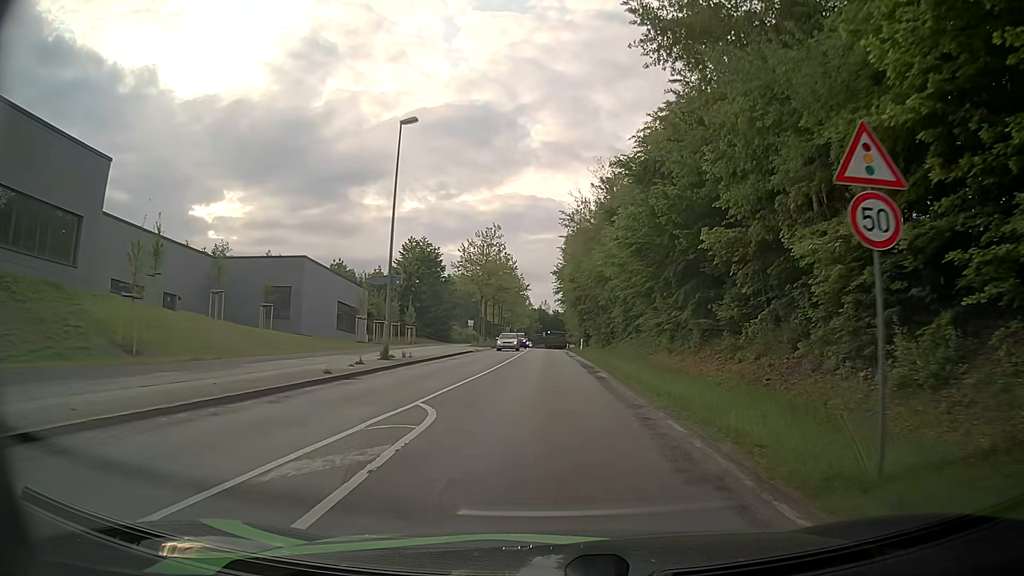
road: secondary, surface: asphalt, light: Day
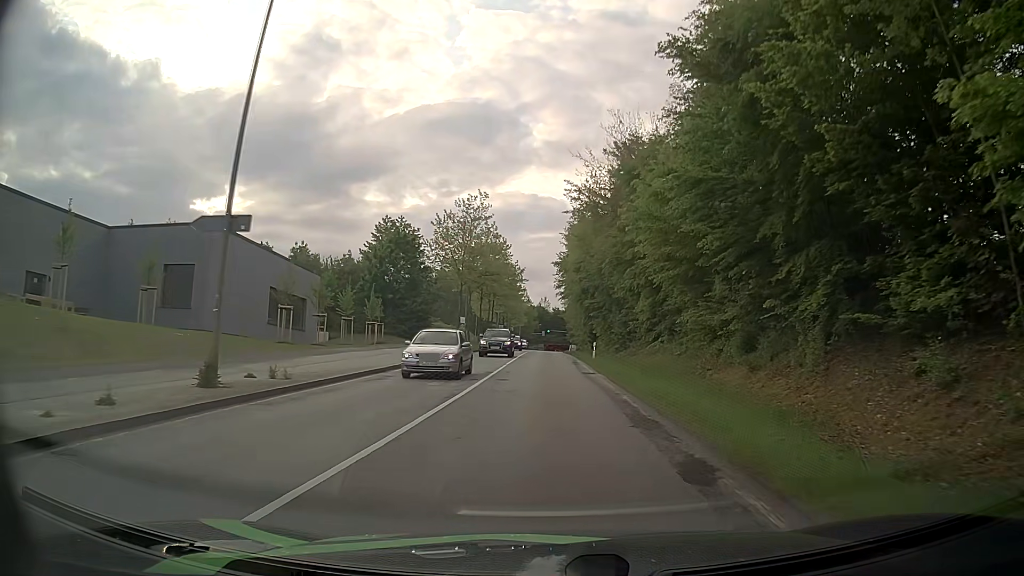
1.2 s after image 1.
(-0.1, +14.9) m; 0°
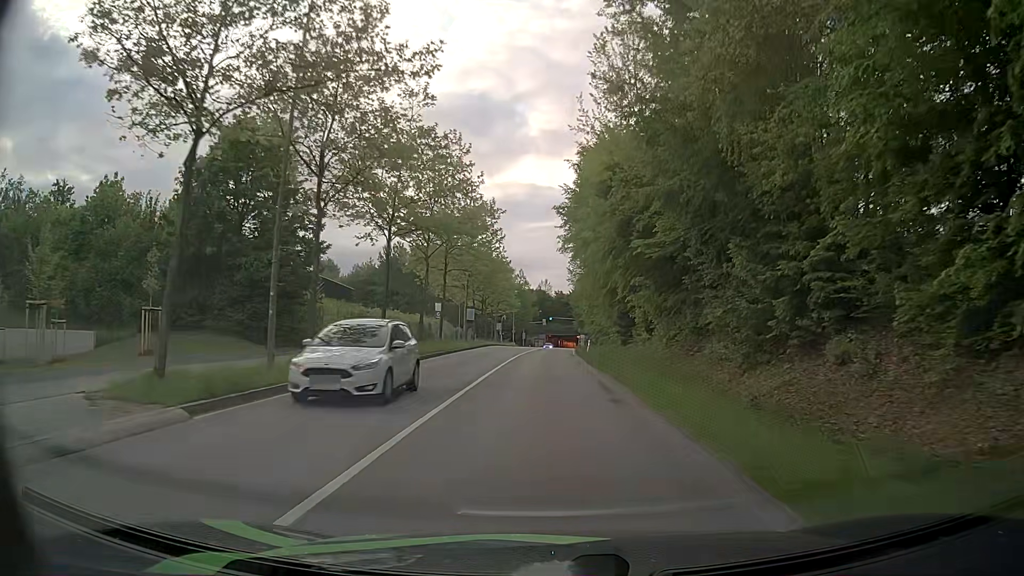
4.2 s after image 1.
(0.0, +37.6) m; -1°
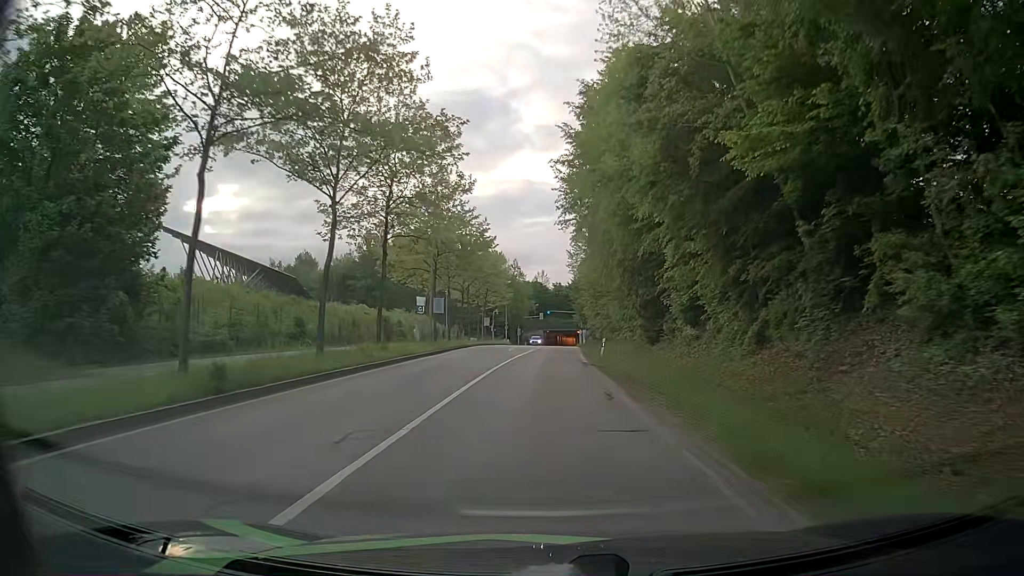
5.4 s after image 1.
(+0.1, +15.2) m; 0°
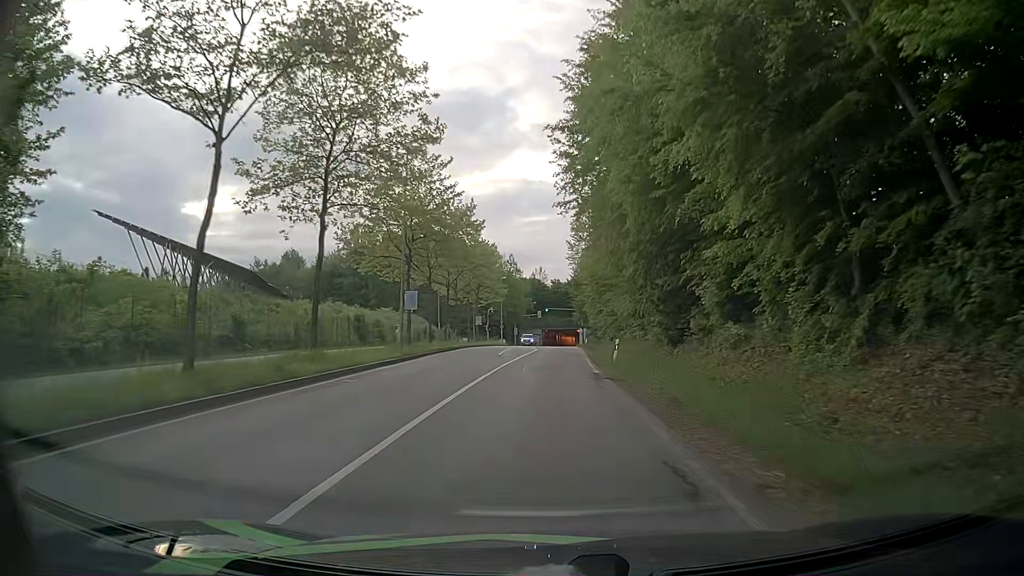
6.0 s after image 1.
(+0.1, +7.7) m; +1°
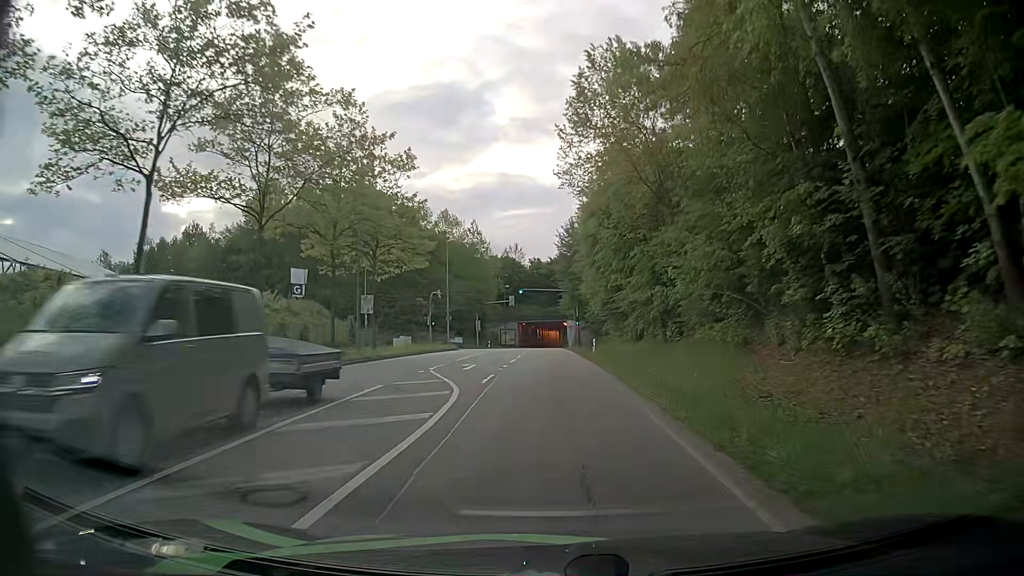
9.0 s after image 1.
(+0.1, +39.1) m; +1°
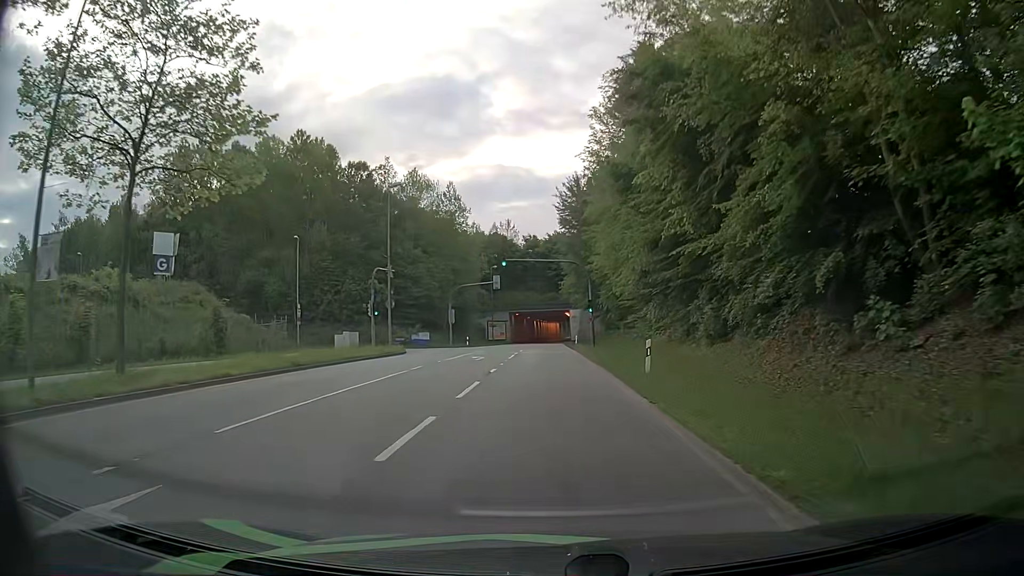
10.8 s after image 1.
(-0.1, +23.2) m; -1°
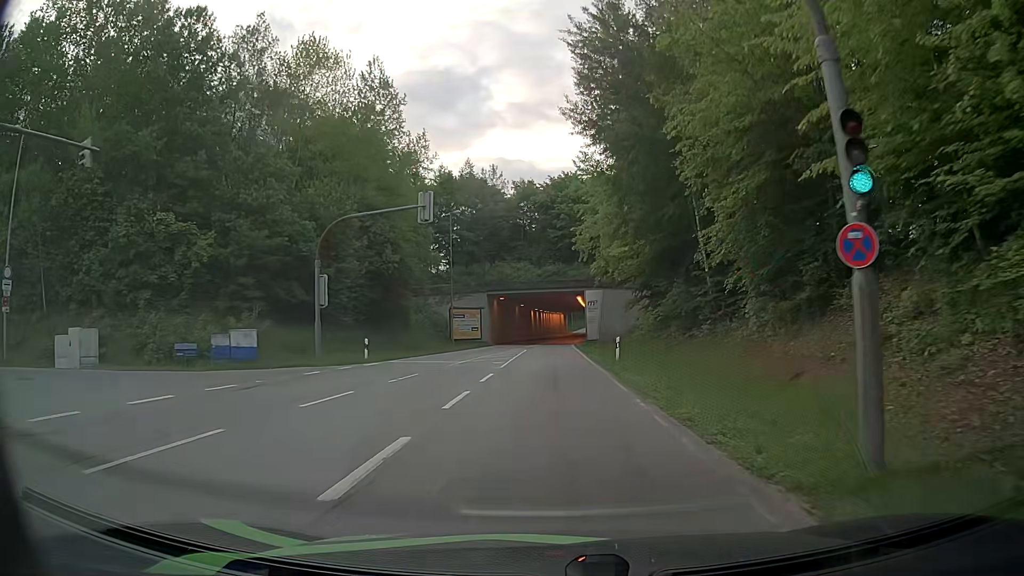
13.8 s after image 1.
(0.0, +38.6) m; 0°
